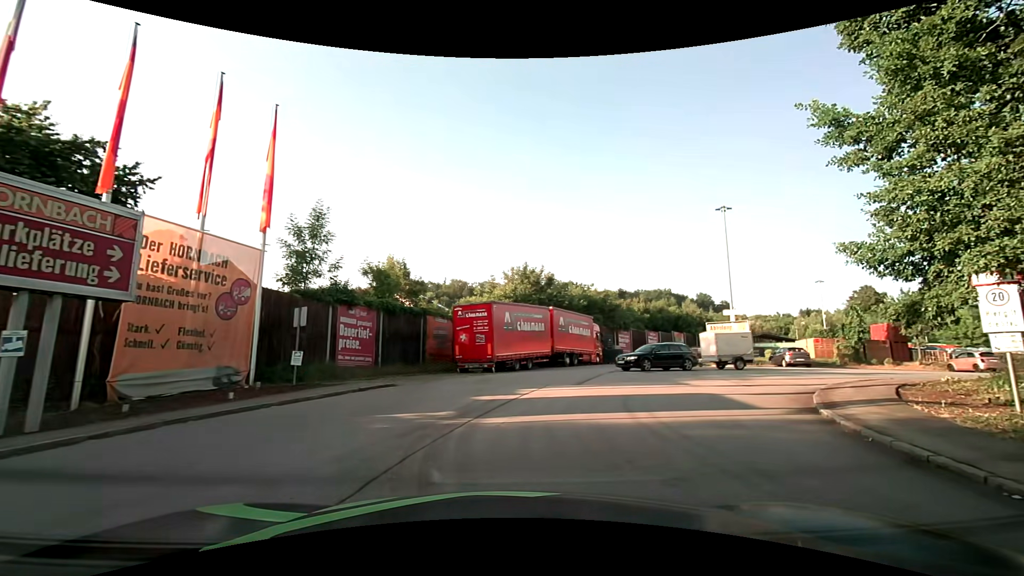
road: service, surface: paved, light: Day
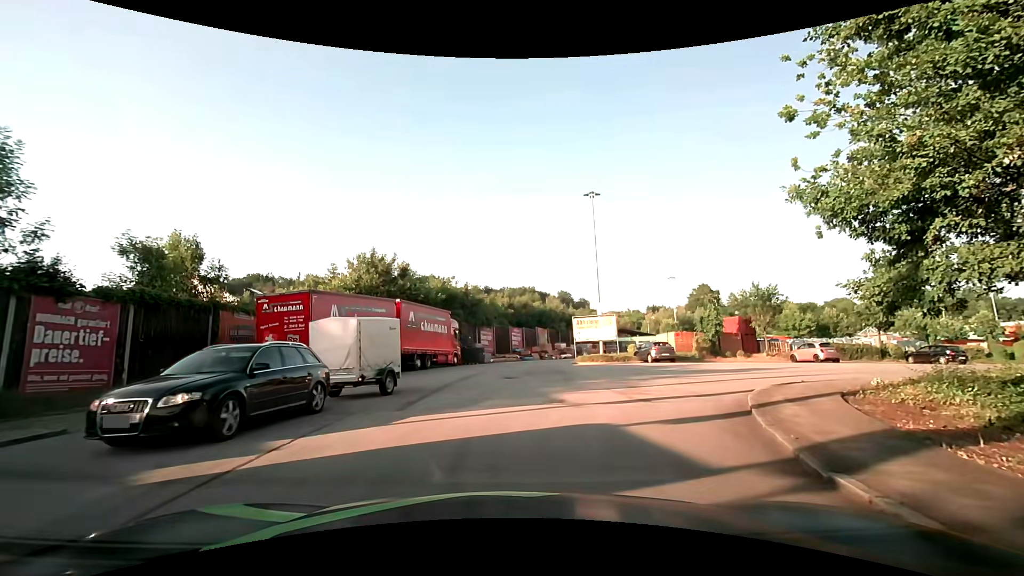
(+1.4, +5.5) m; +18°
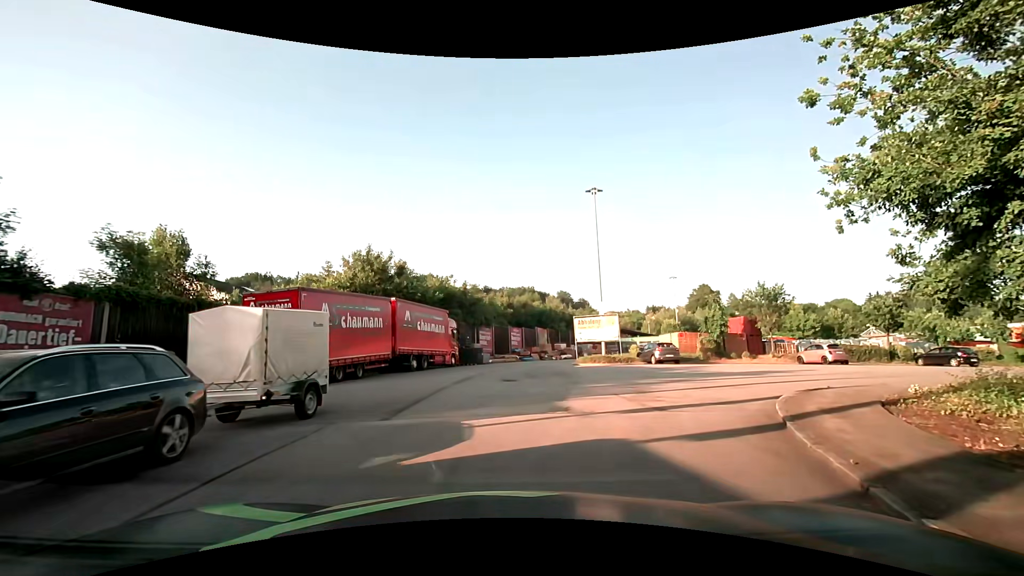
(0.0, +1.0) m; 0°
